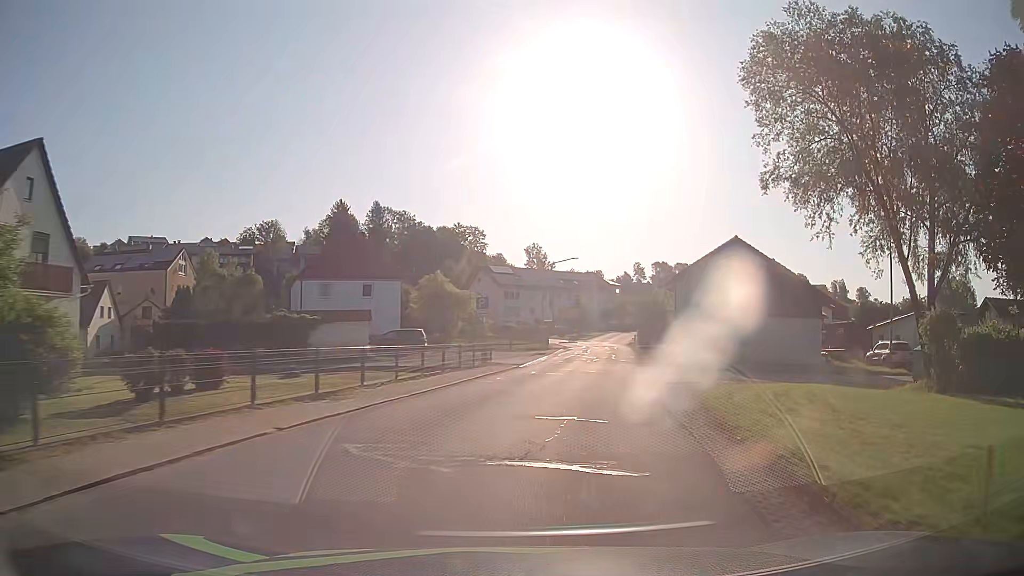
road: tertiary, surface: asphalt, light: Day
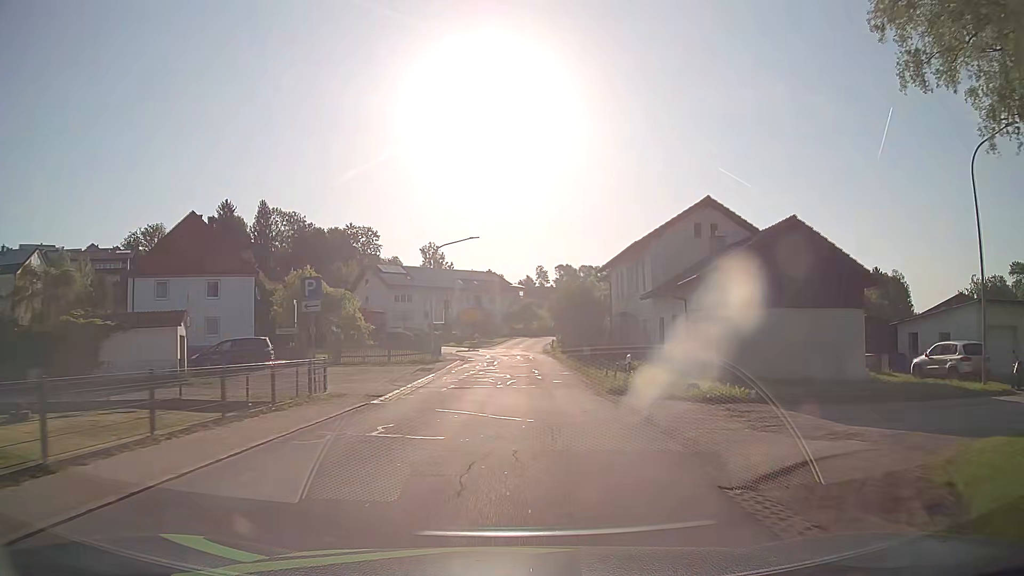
(+1.4, +14.3) m; +9°
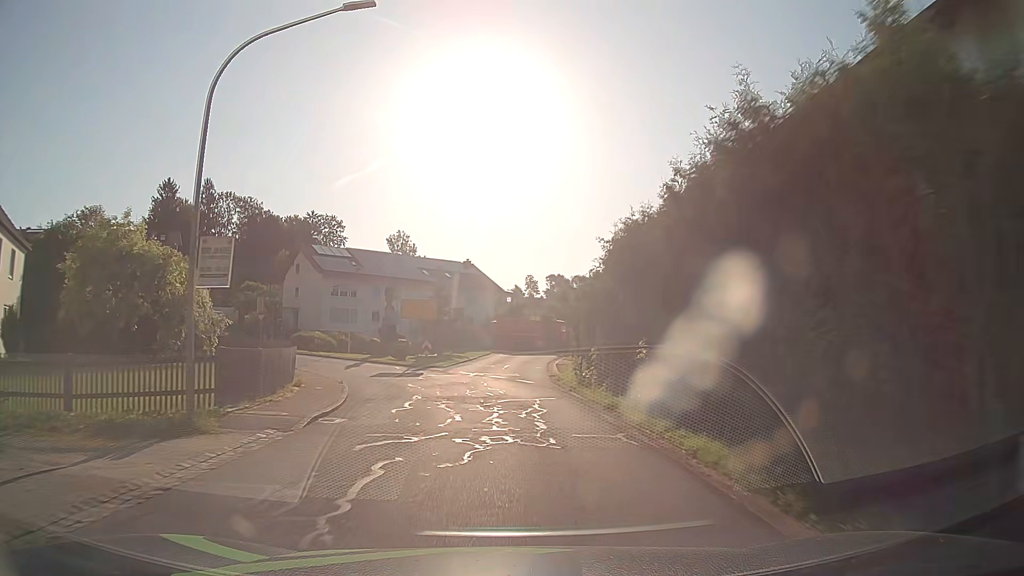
(+0.7, +29.7) m; +1°
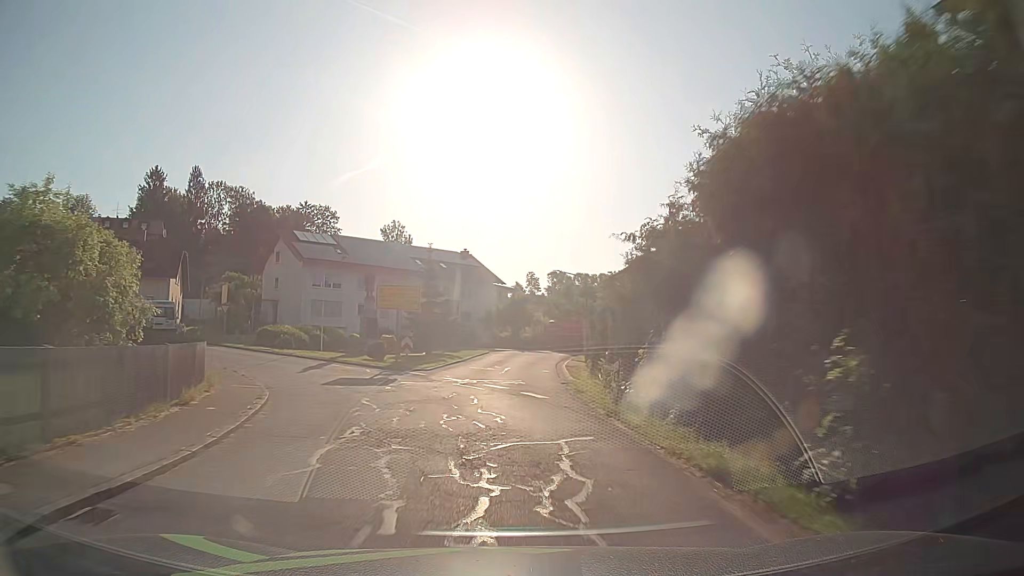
(0.0, +7.3) m; 0°
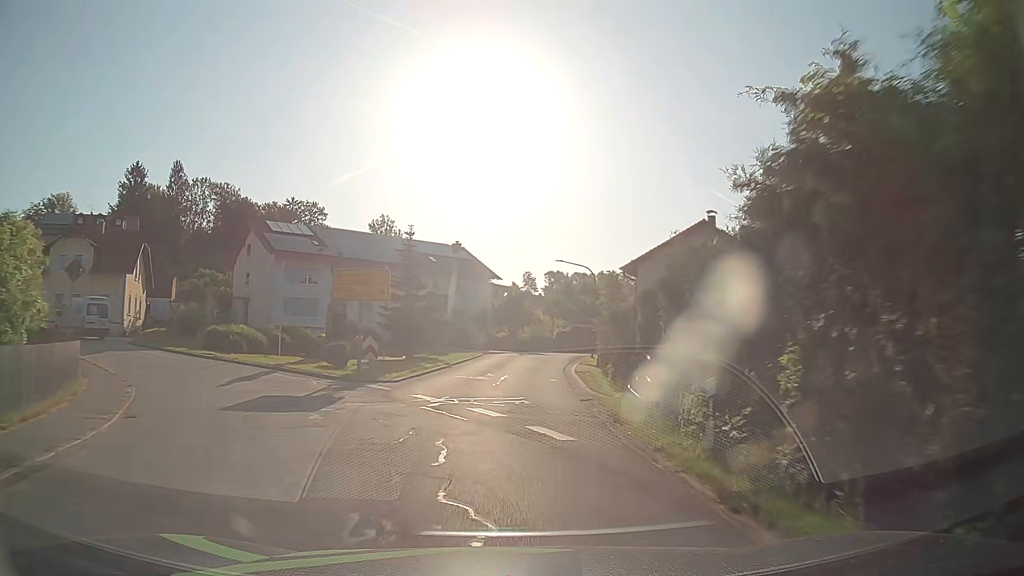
(0.0, +7.2) m; 0°
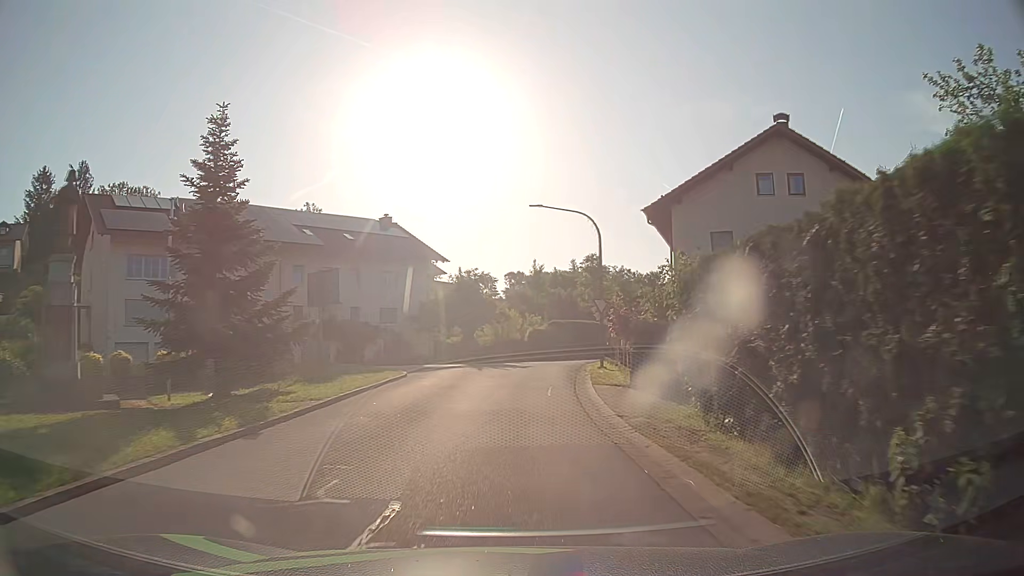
(+0.6, +20.5) m; +3°
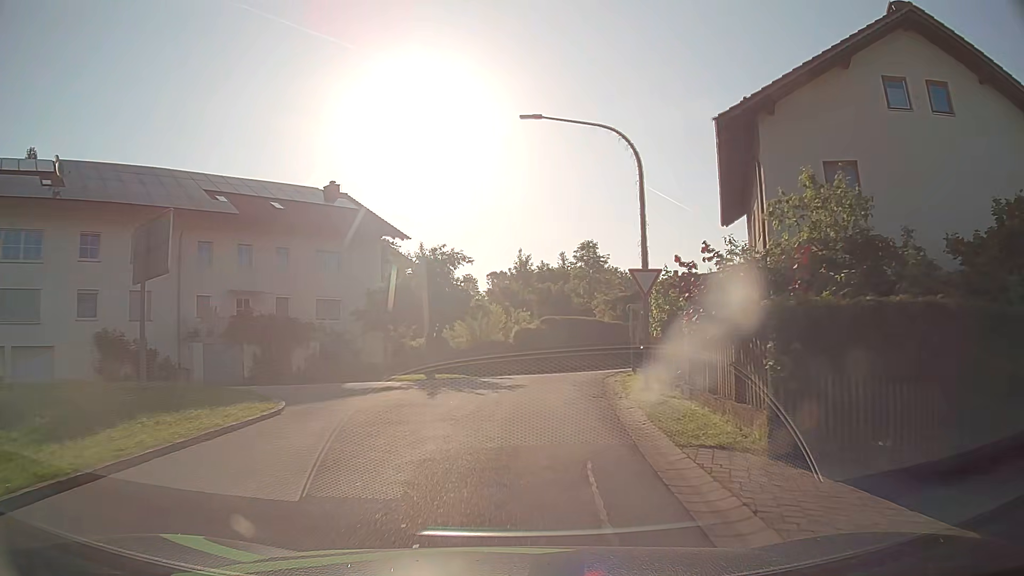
(+0.1, +12.0) m; +1°
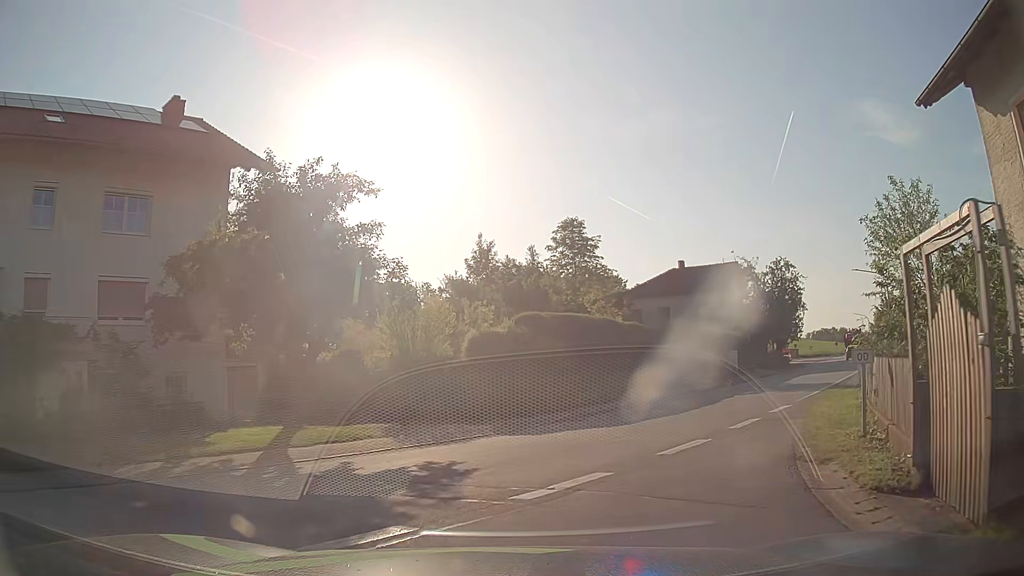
(+0.3, +17.4) m; +5°
(+1, +10) (+5, +19) (+10, +28) (+16, +36) (+21, +44) (+26, +53) (+32, +61) (+37, +70) (+41, +79) (+46, +88) m
